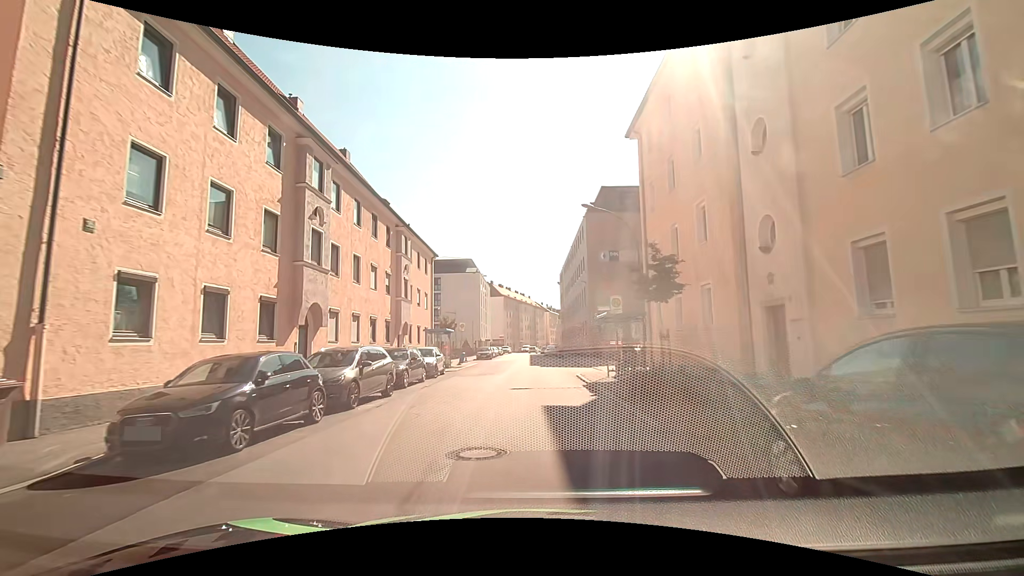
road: tertiary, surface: asphalt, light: Day
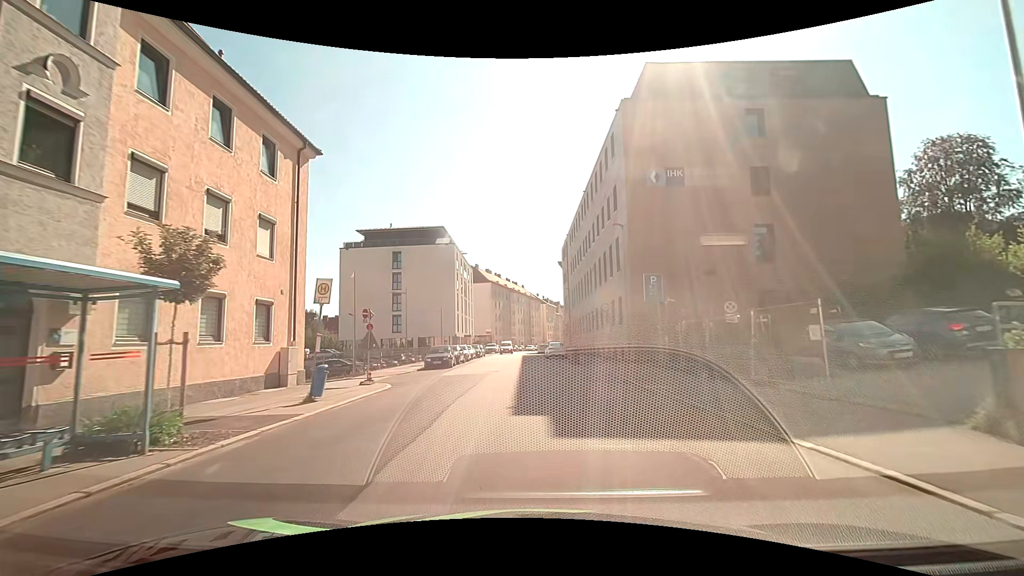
(-0.3, +24.9) m; -1°
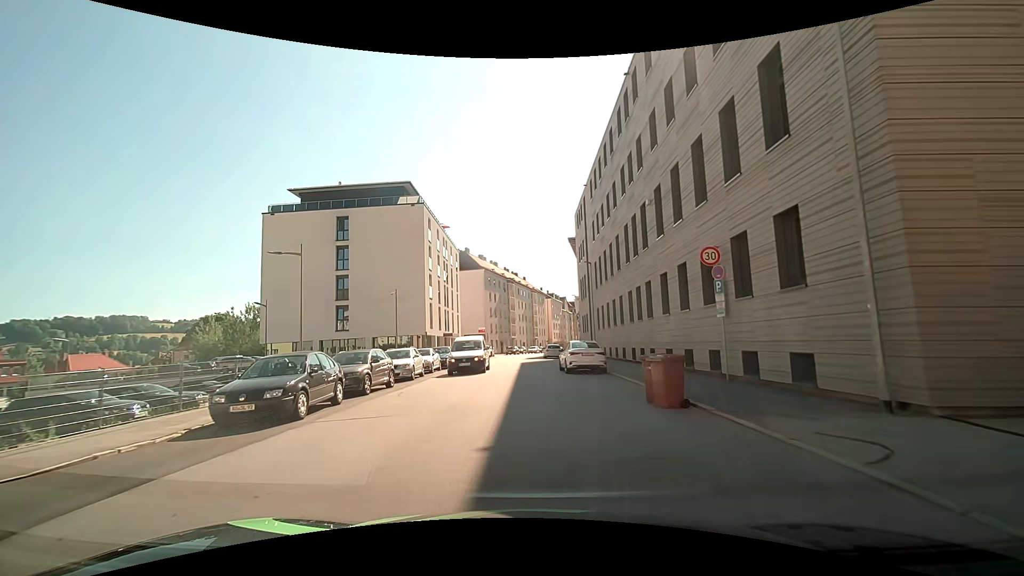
(+0.1, +20.6) m; -1°
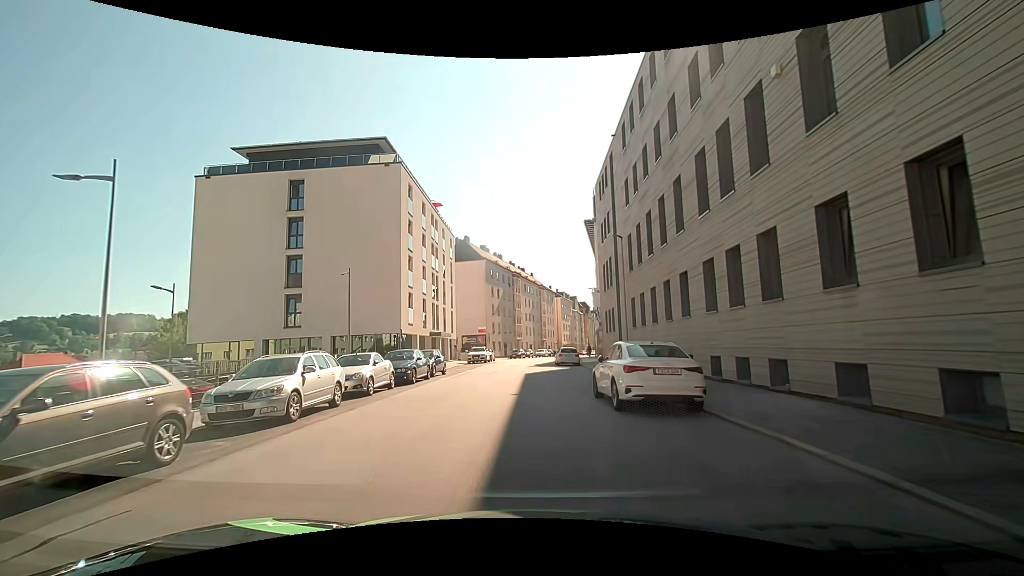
(0.0, +11.5) m; 0°
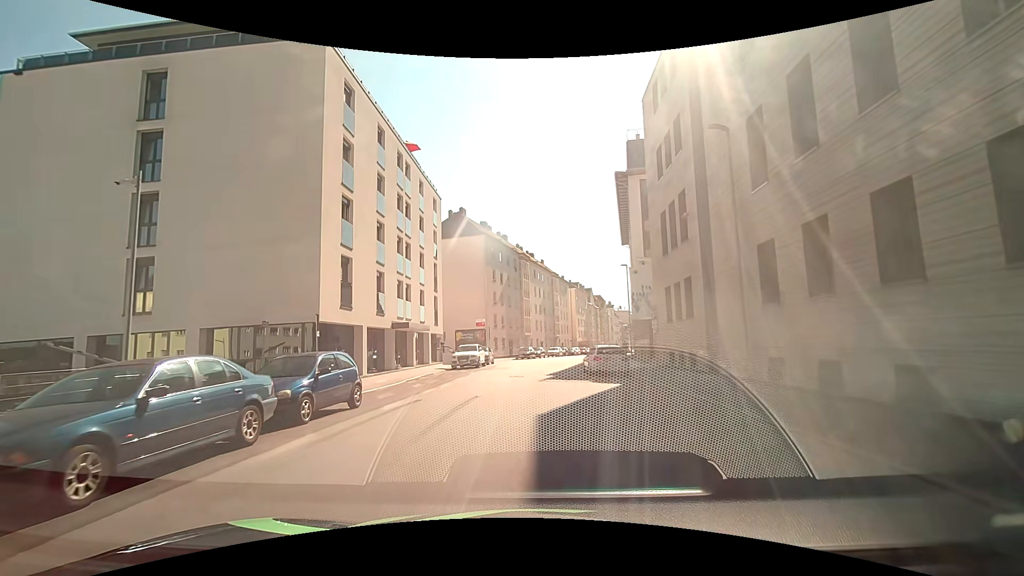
(-0.4, +15.6) m; -1°
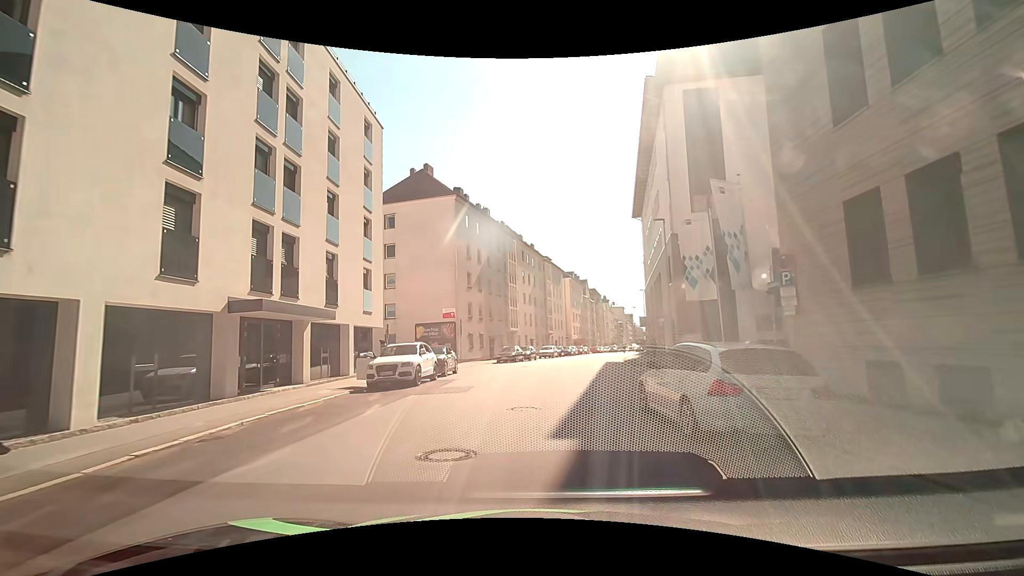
(+0.2, +15.6) m; +1°
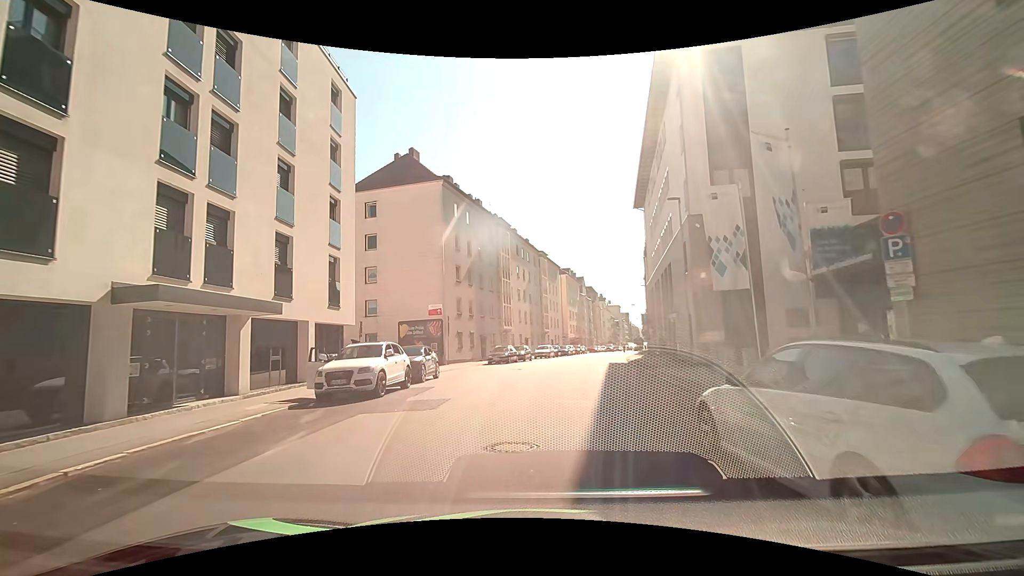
(0.0, +4.0) m; +1°
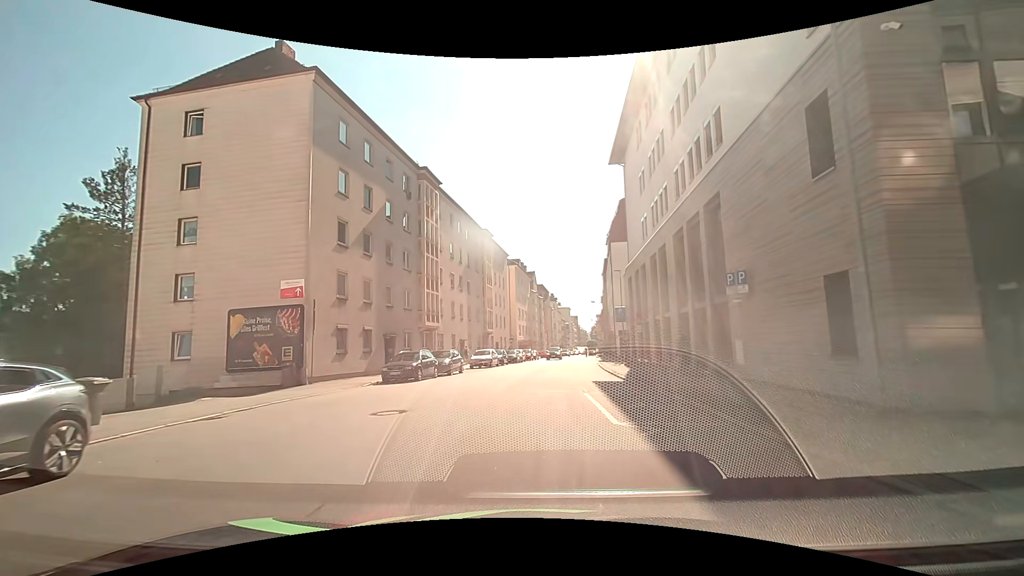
(+0.6, +16.0) m; +5°
(0, +10) (+1, +20) (+2, +30) (+3, +40) (+5, +50) (+6, +60) (+7, +70) (+9, +79) (+10, +89) (+12, +99) m
